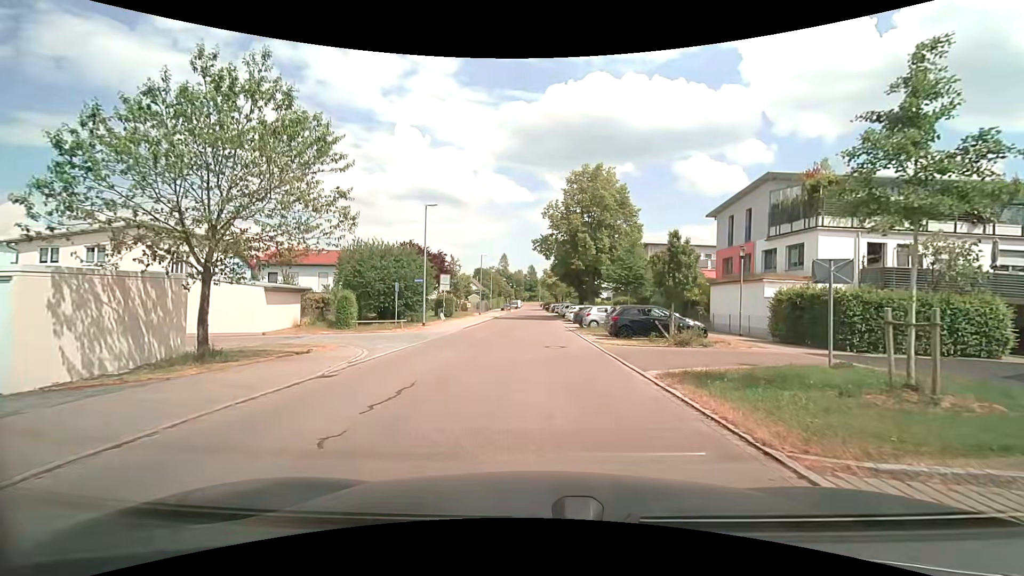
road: residential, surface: asphalt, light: Day
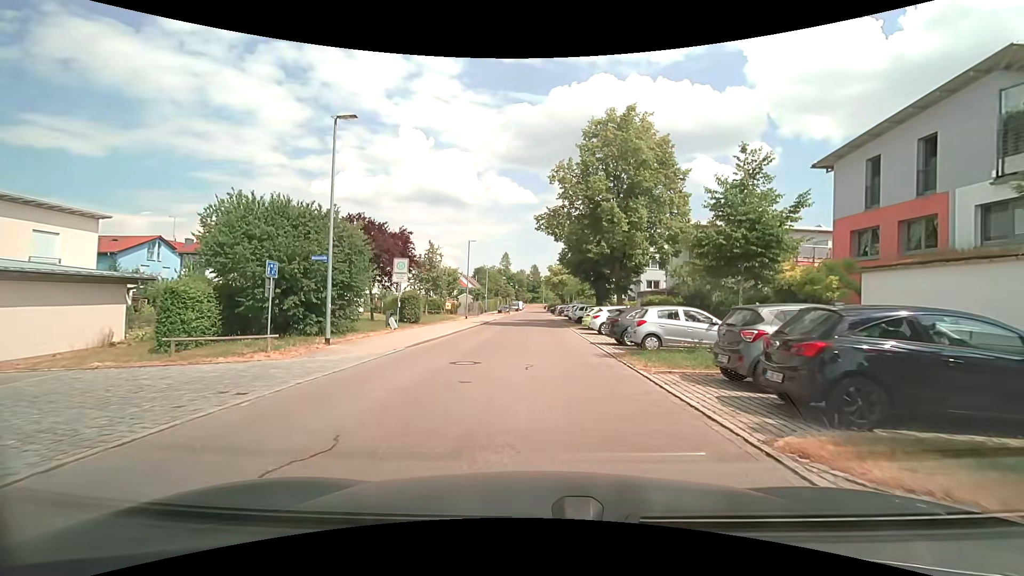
(-0.1, +14.8) m; 0°
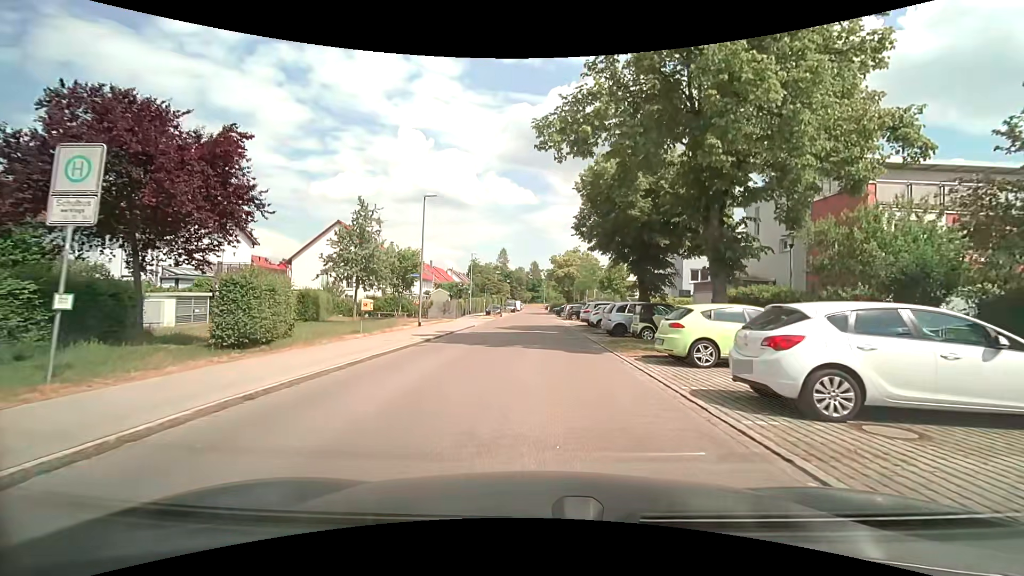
(-0.1, +19.6) m; -1°
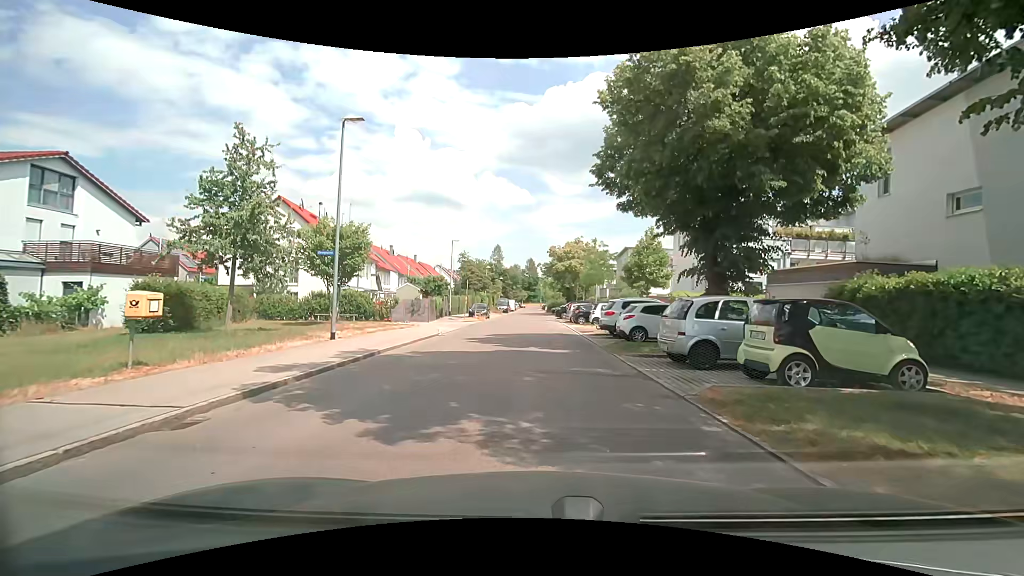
(+0.2, +11.5) m; +2°
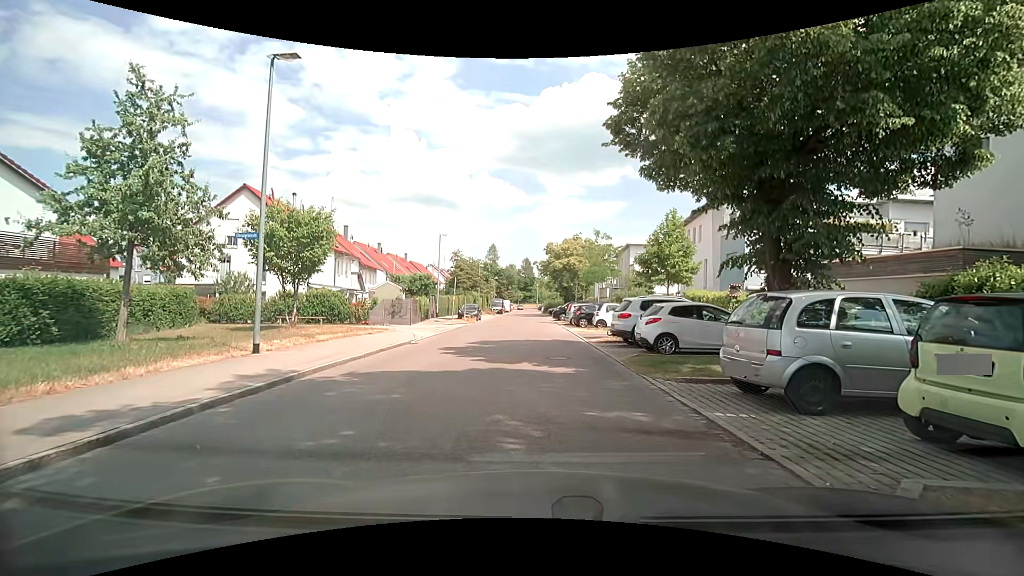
(0.0, +4.2) m; -1°
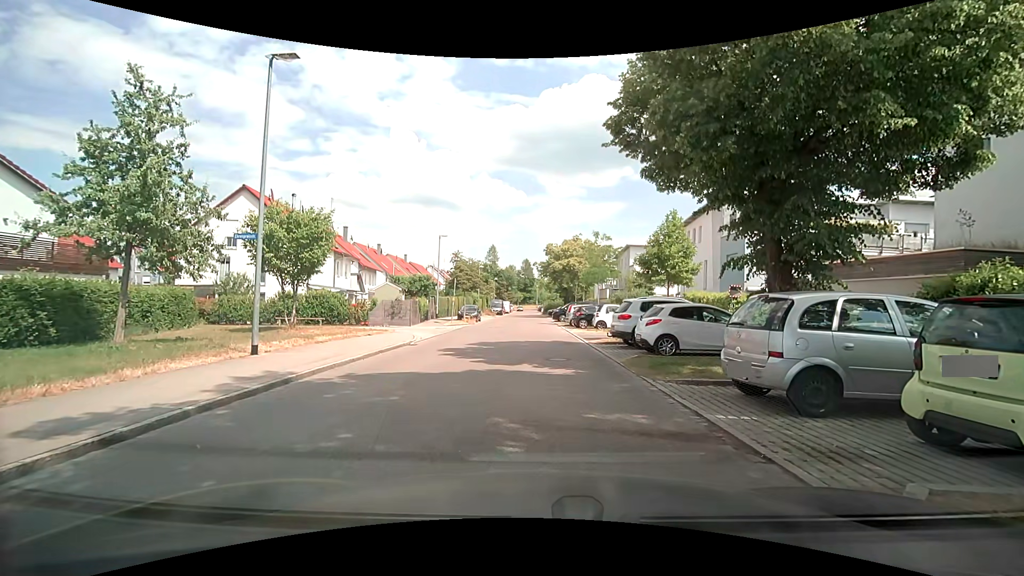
(0.0, +0.1) m; 0°
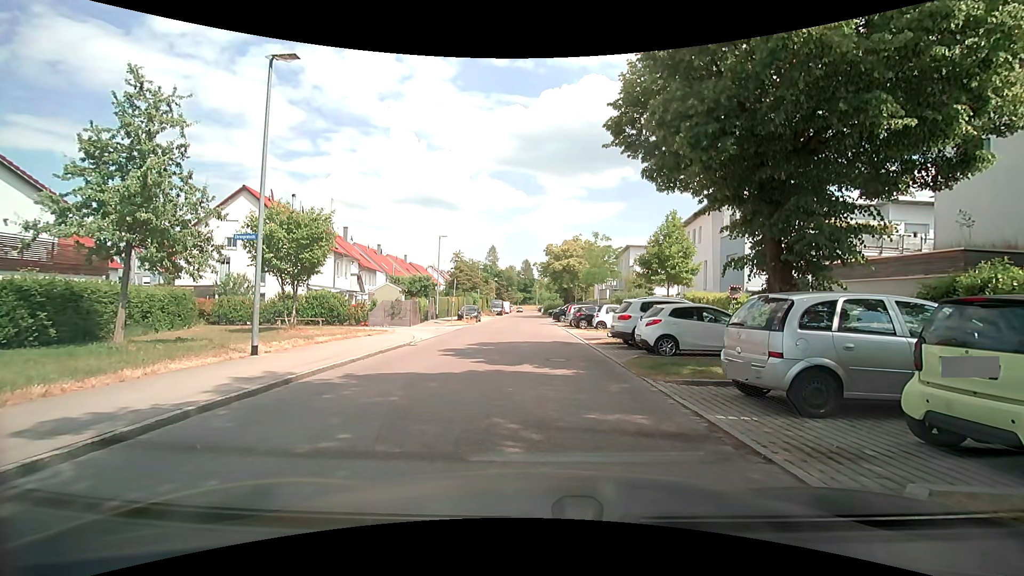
(0.0, 0.0) m; 0°
